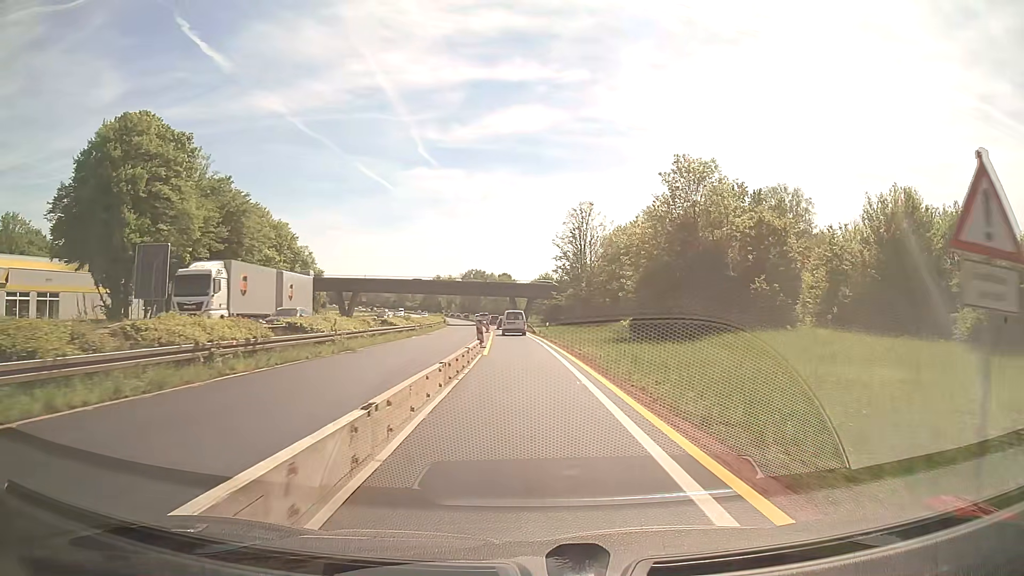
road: trunk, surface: asphalt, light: Day
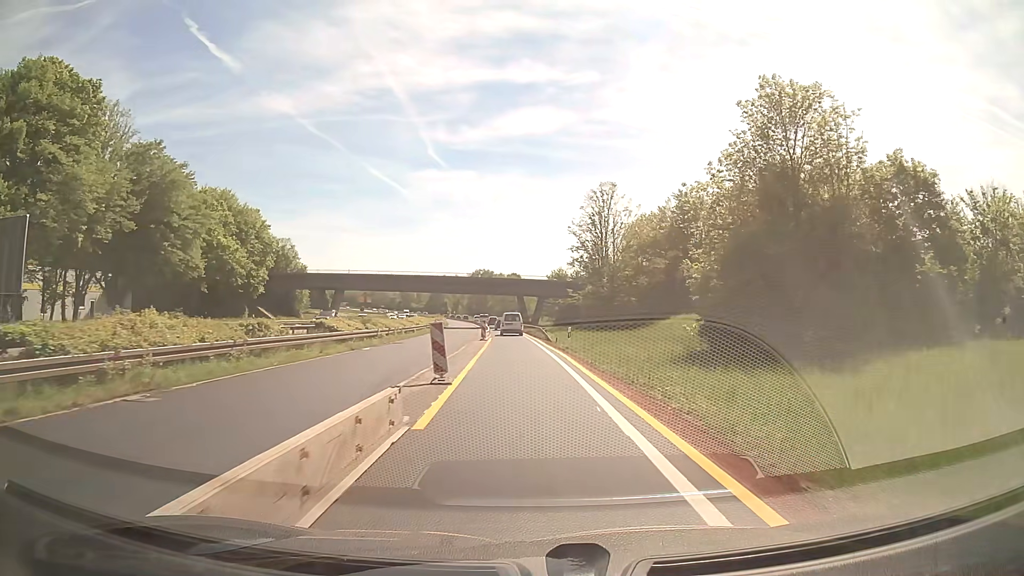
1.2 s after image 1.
(-0.2, +16.1) m; -1°
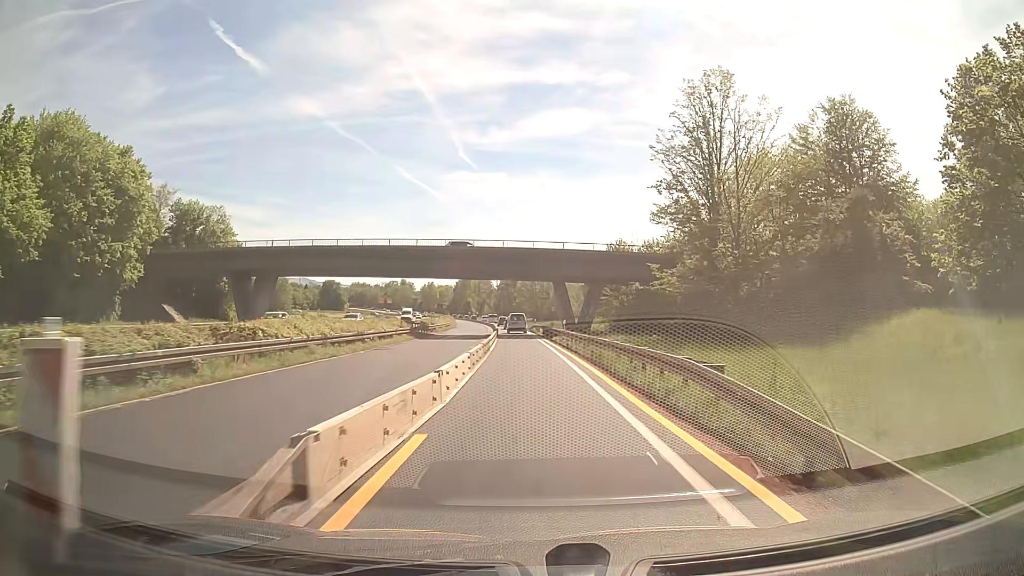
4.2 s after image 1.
(-1.0, +40.0) m; -2°
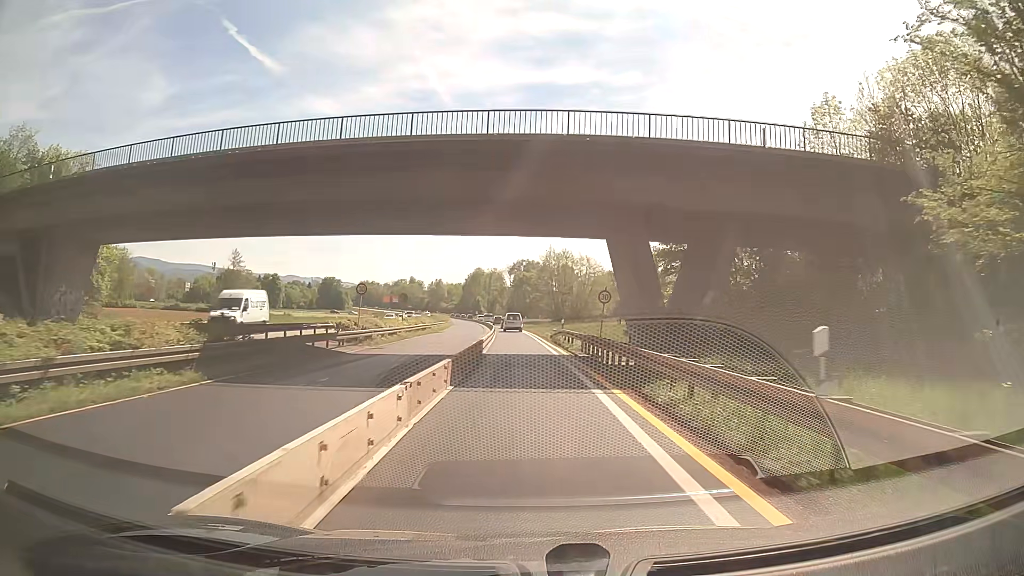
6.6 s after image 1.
(-0.5, +32.3) m; -2°
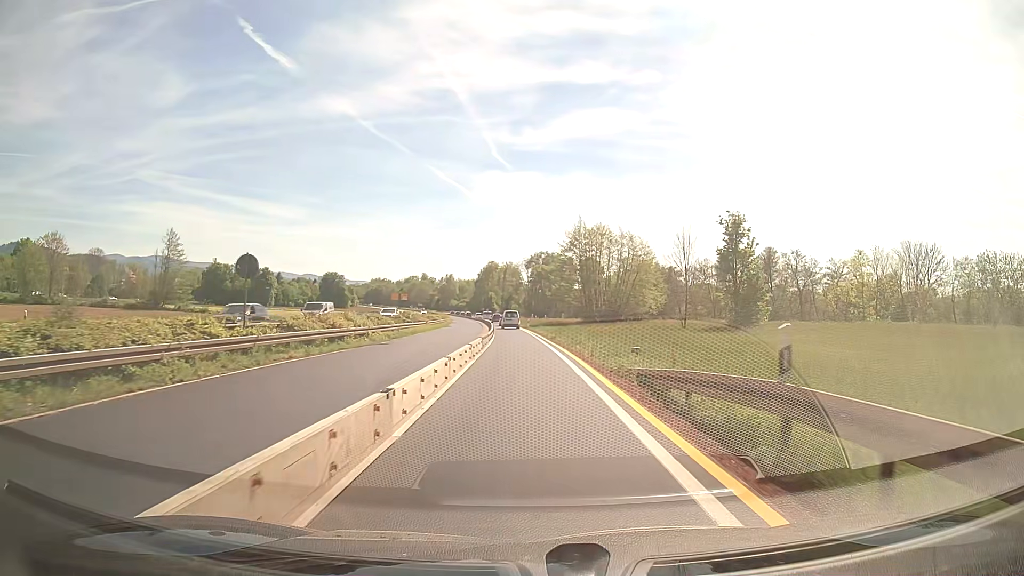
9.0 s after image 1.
(-0.6, +31.1) m; -2°
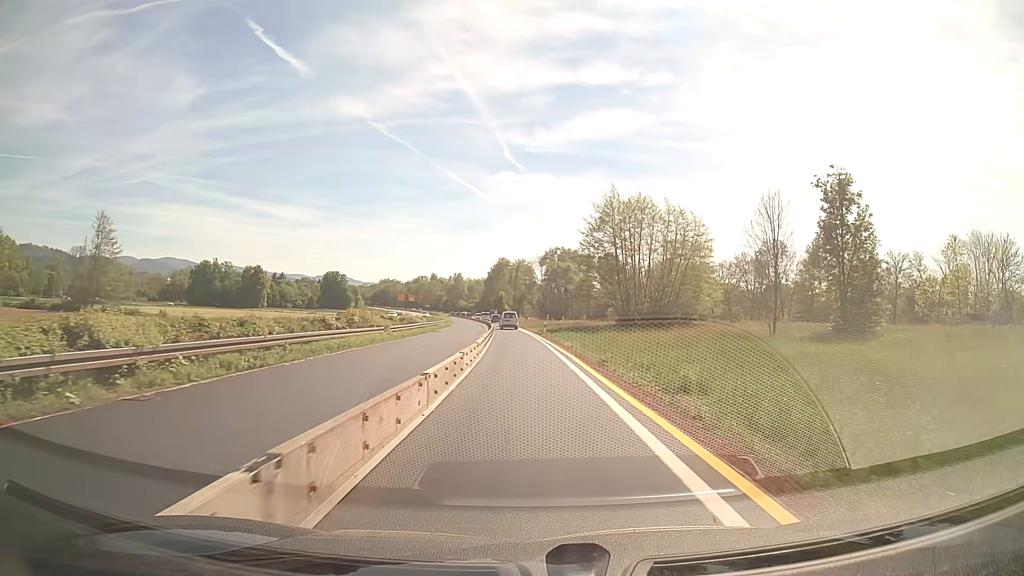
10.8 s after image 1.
(-0.1, +21.7) m; -1°
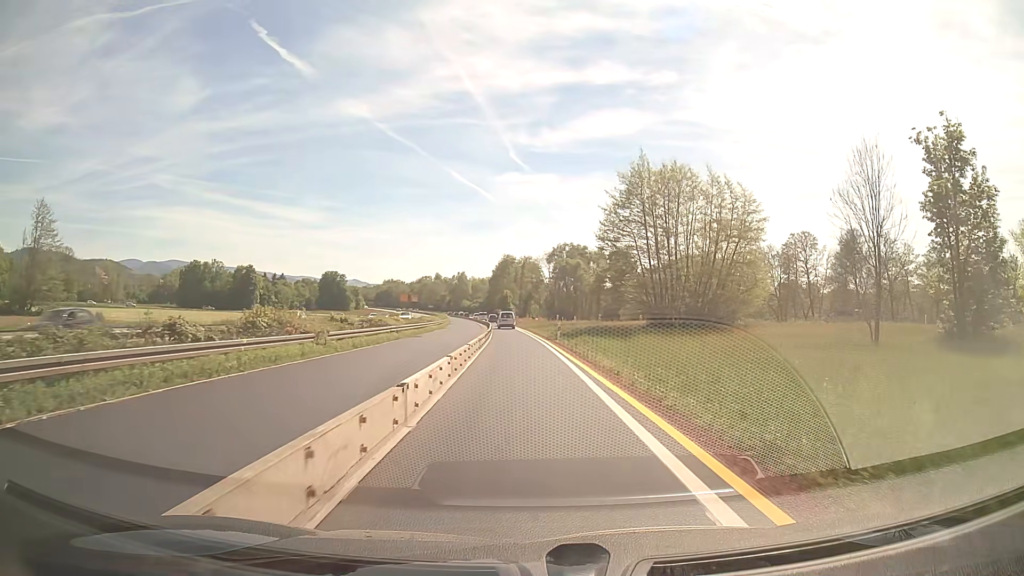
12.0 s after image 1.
(0.0, +13.6) m; 0°
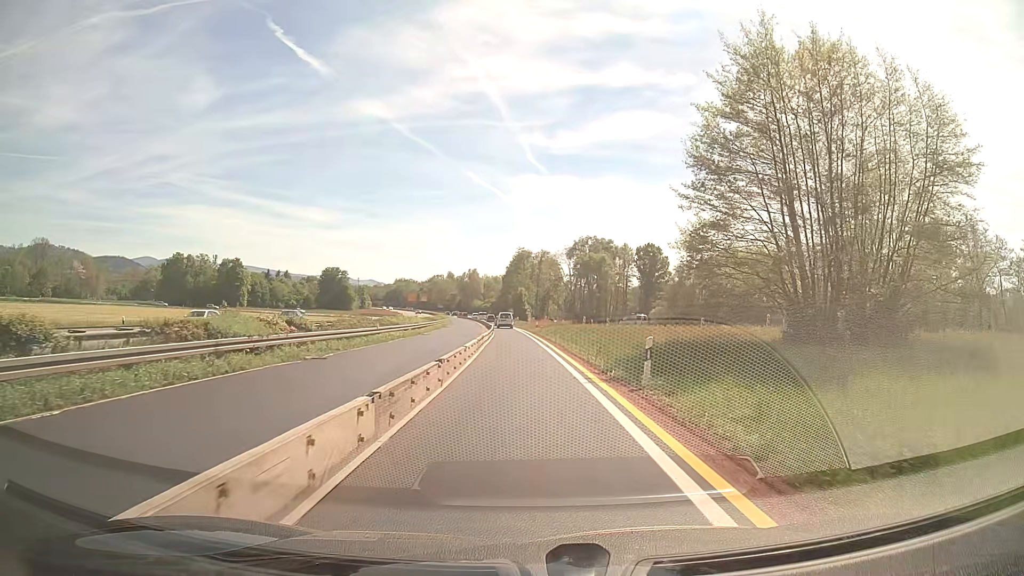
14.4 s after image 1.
(-0.3, +25.0) m; -1°
(0, +10) (0, +20) (0, +30) (-1, +40) (-1, +50) (-2, +60) (-2, +70) (-3, +80) (-4, +90) (-4, +100) m
